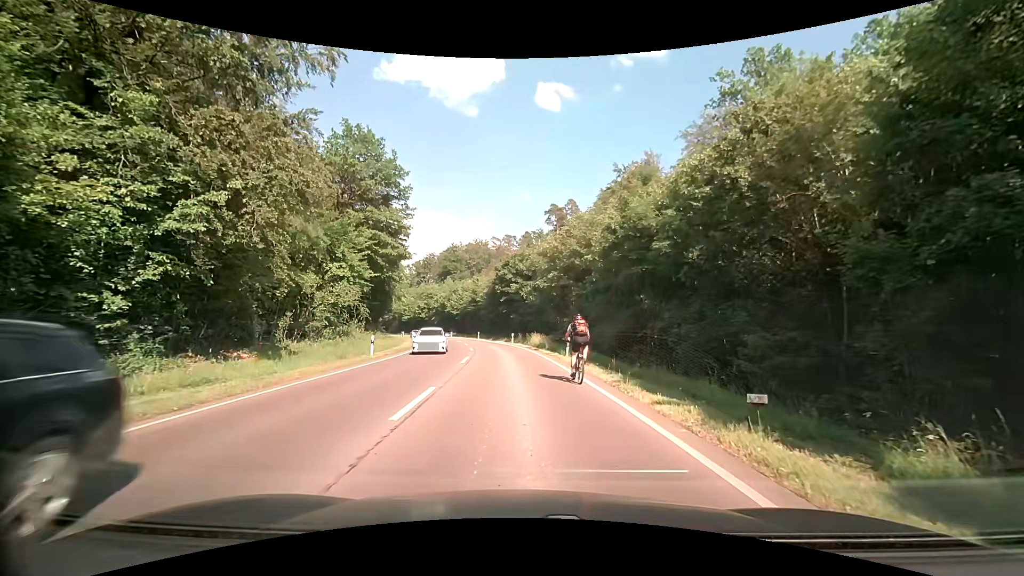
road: secondary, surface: asphalt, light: Day
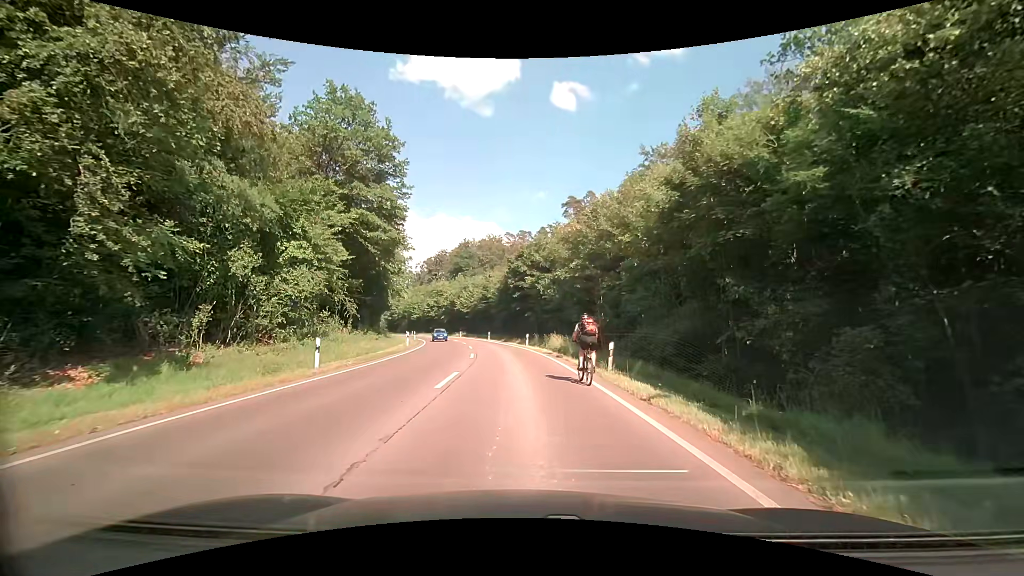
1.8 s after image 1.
(-0.2, +8.4) m; -2°
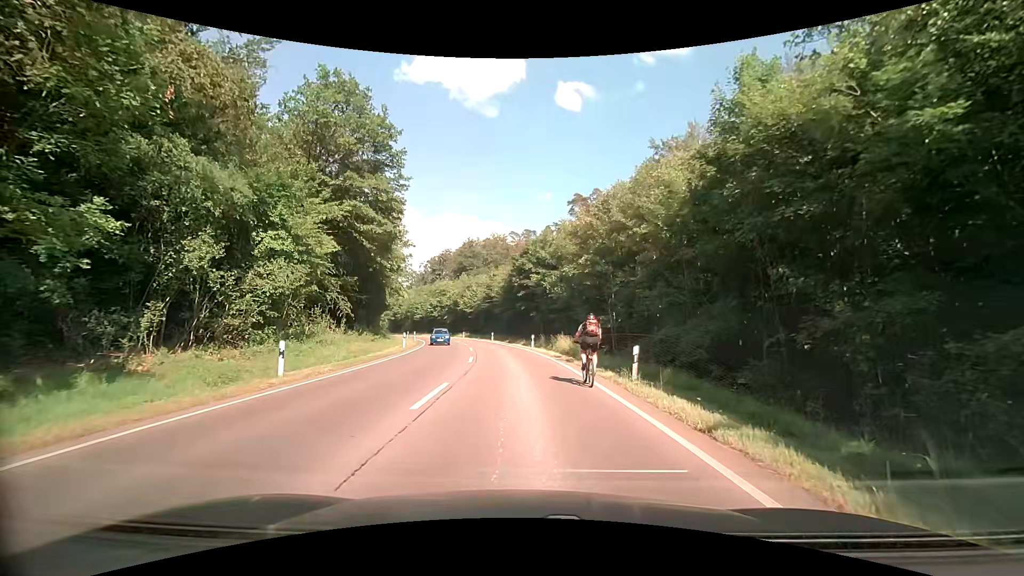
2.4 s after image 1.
(0.0, +2.9) m; 0°
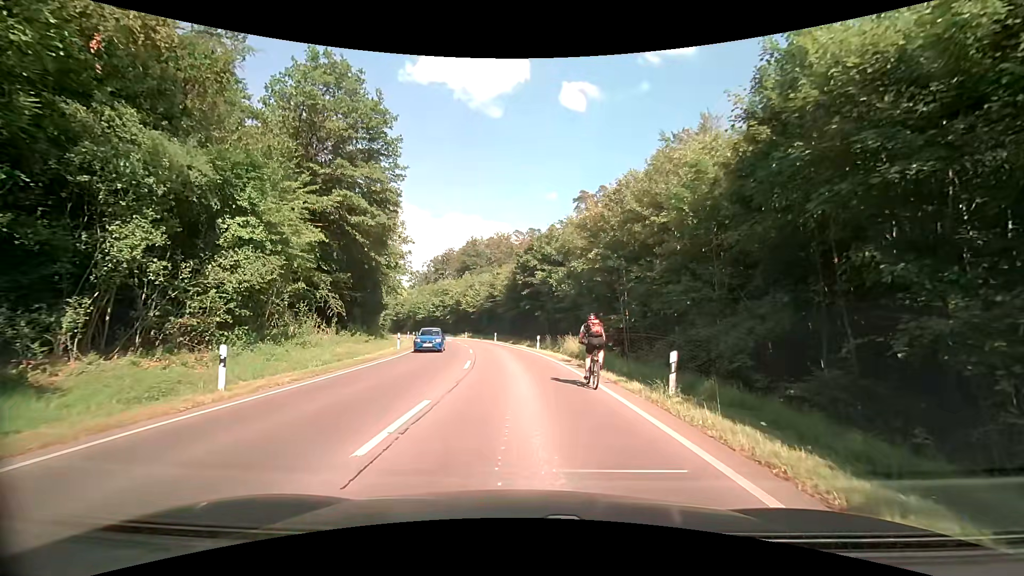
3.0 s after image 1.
(-0.1, +3.0) m; -1°
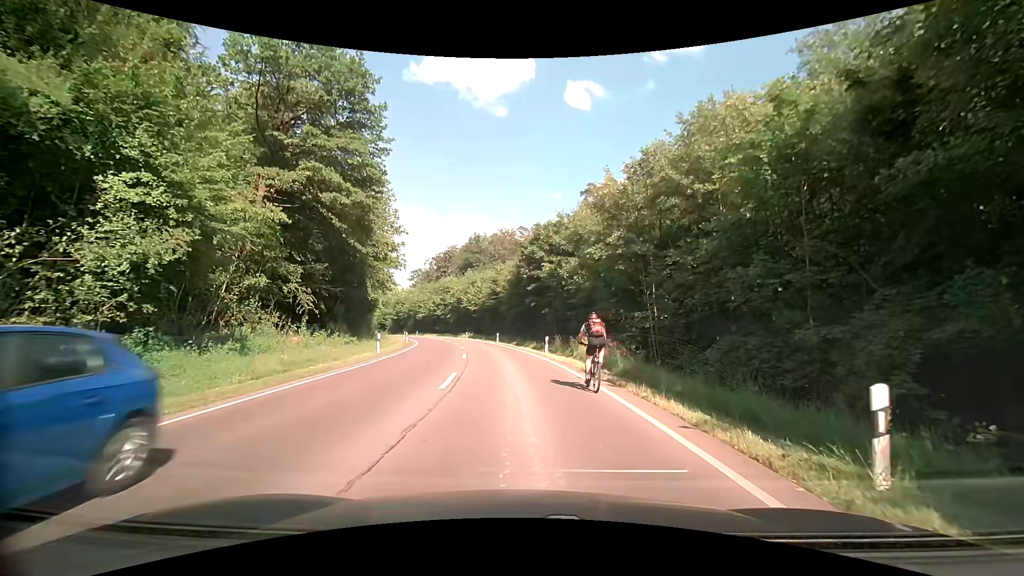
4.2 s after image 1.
(0.0, +5.9) m; -1°
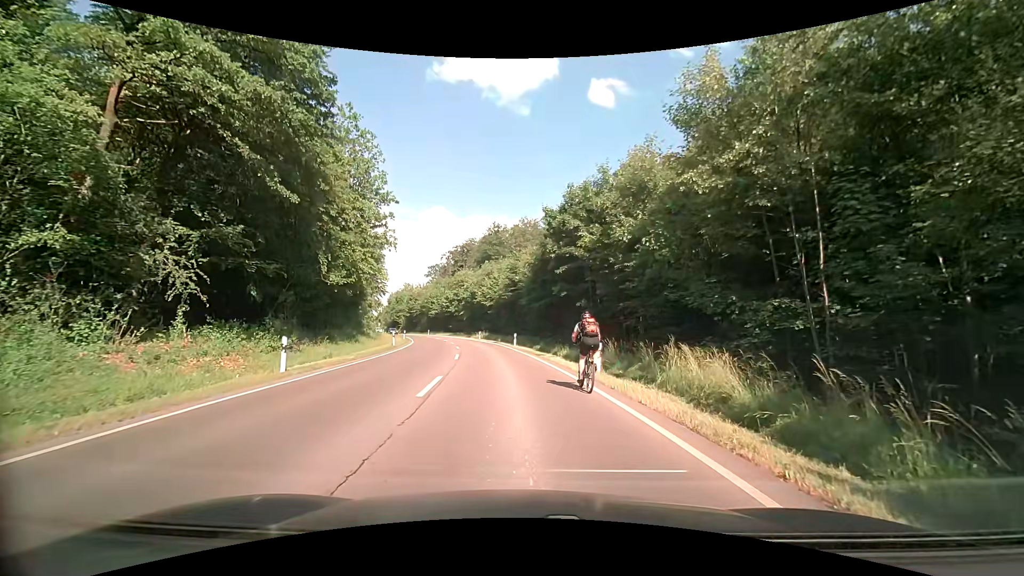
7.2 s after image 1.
(-0.3, +13.6) m; -2°
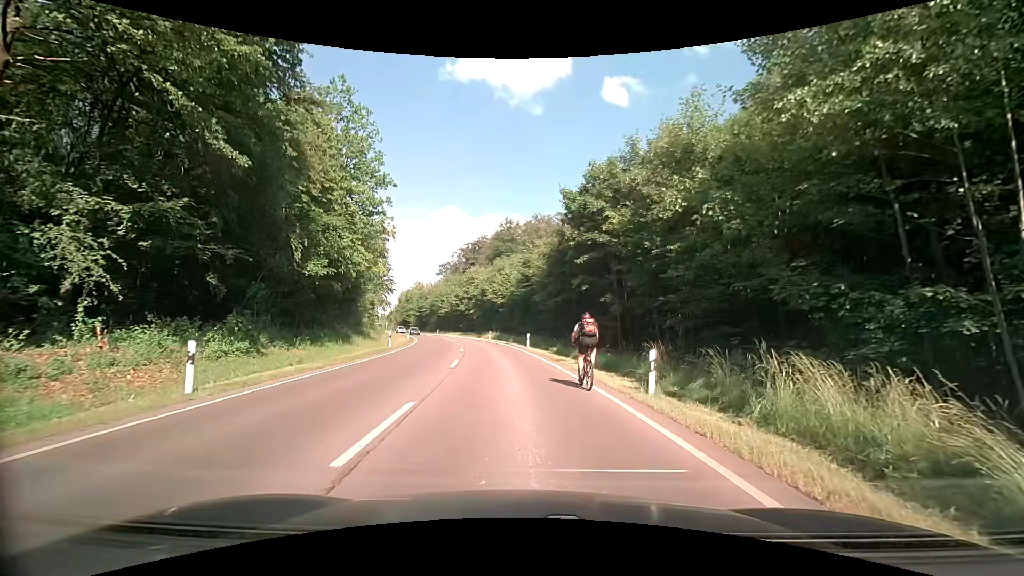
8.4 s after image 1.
(-0.1, +5.0) m; -1°
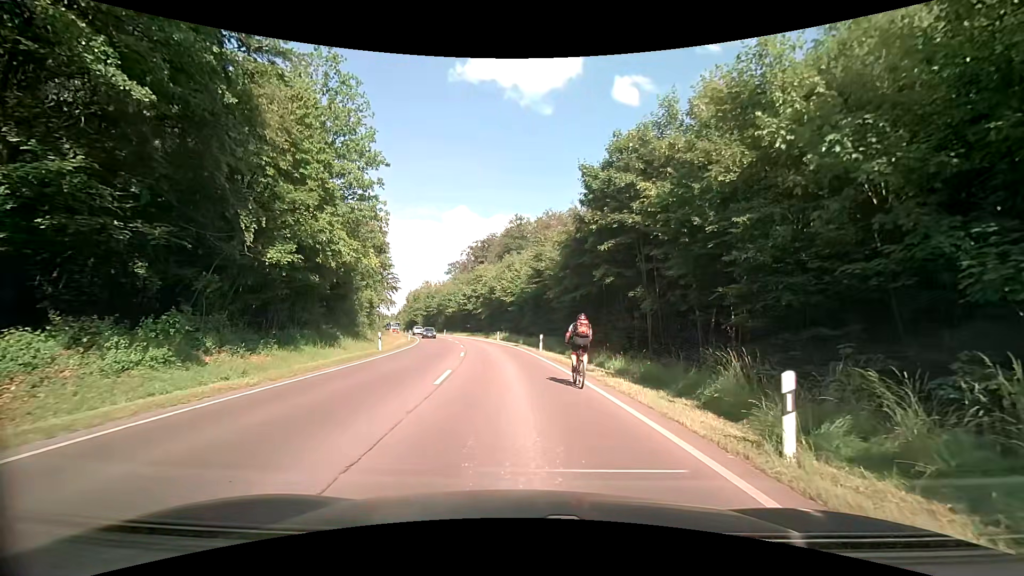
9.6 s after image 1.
(-0.1, +5.1) m; -2°
(0, +10) (0, +20) (-1, +30) (-3, +40) (-4, +50) (-6, +60) (-8, +69) (-11, +79) (-14, +89) (-17, +98) m
